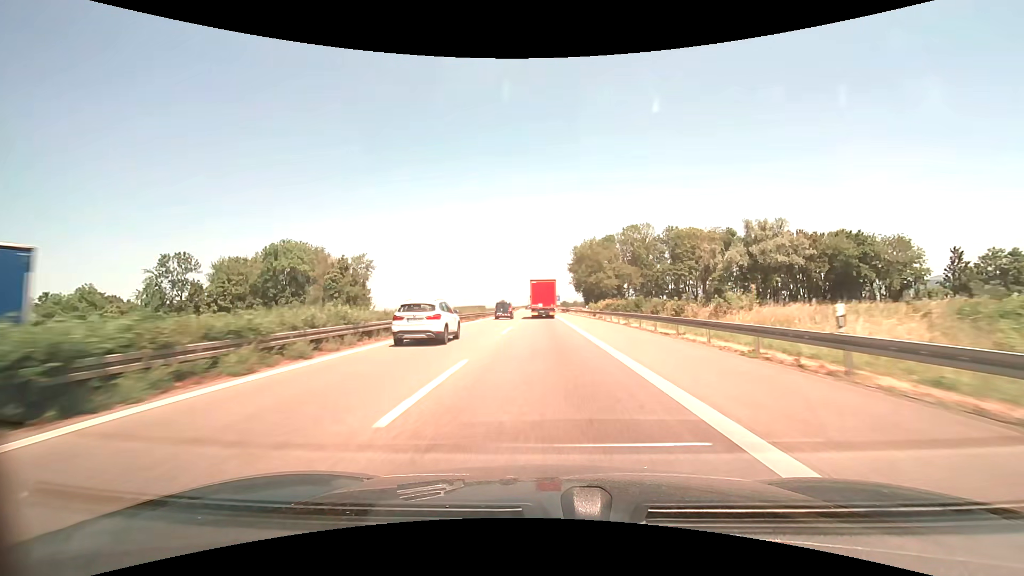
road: motorway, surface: asphalt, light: Day
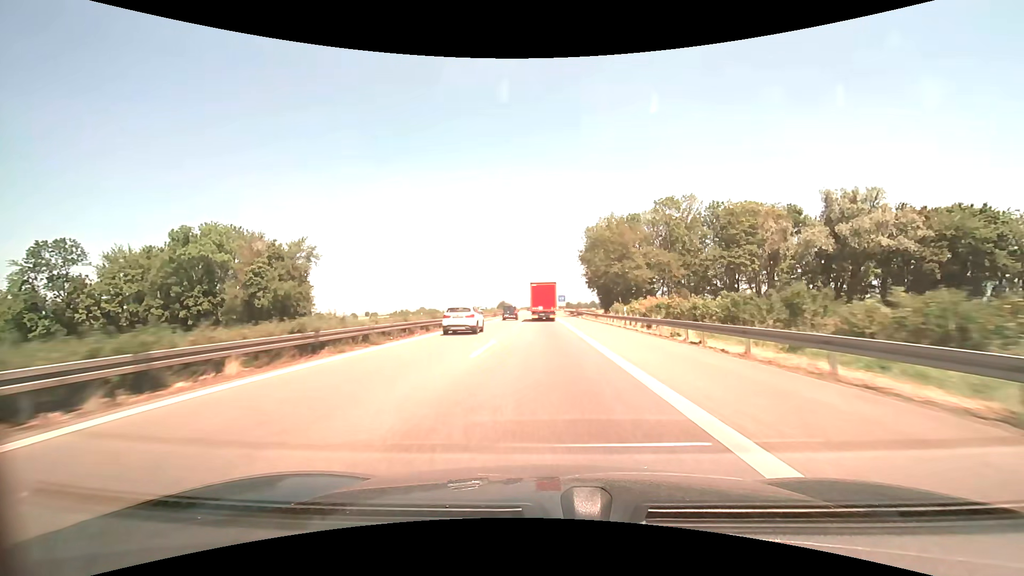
(-0.1, +27.6) m; 0°
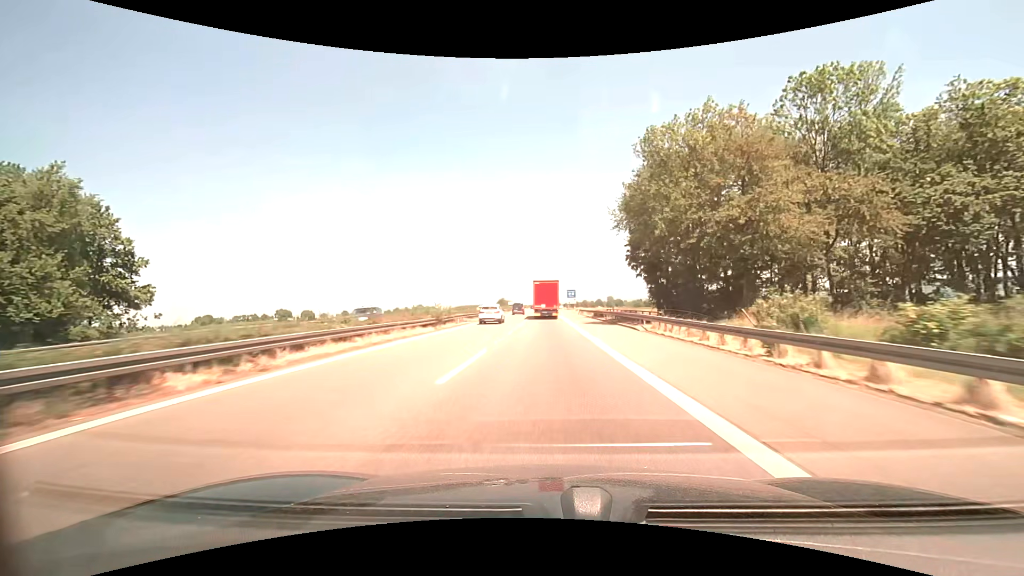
(-0.2, +41.0) m; -1°
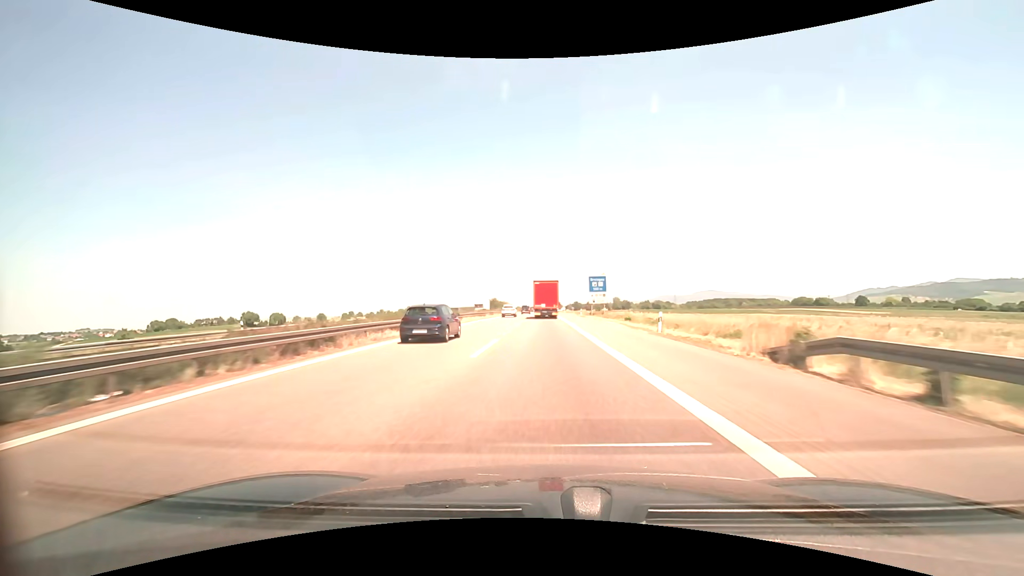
(0.0, +67.9) m; 0°
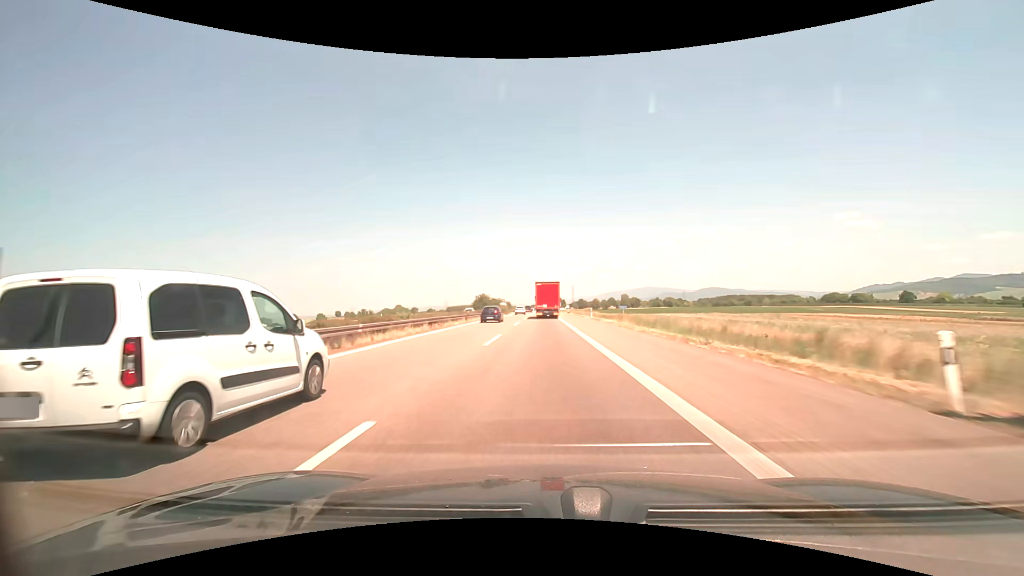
(-0.1, +67.3) m; 0°
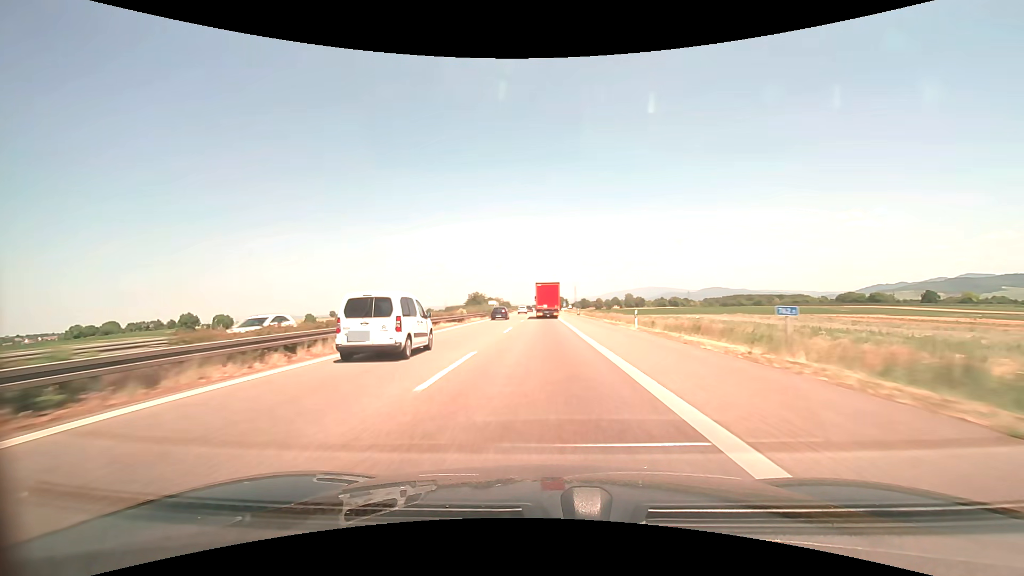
(-0.1, +27.2) m; 0°
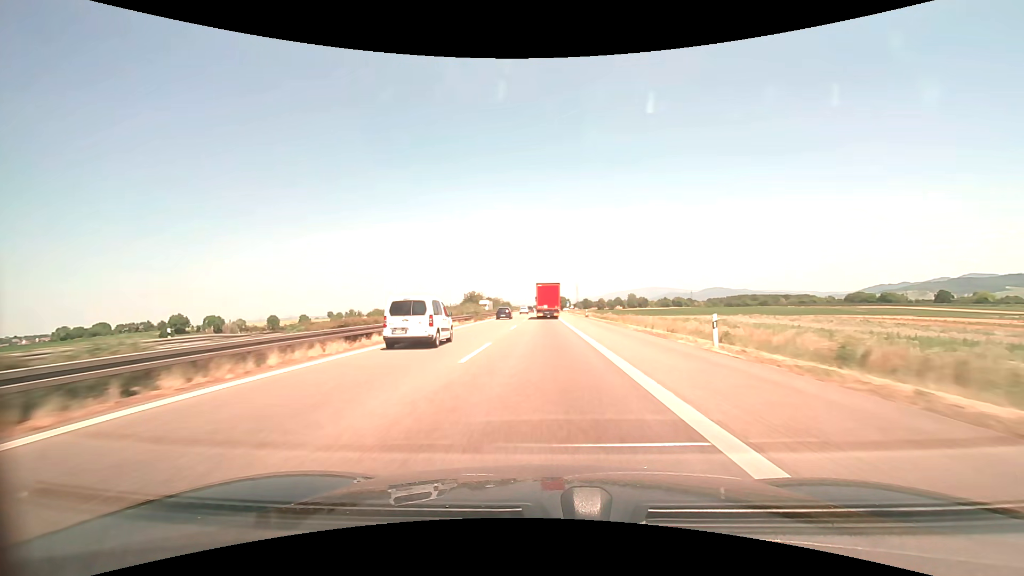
(0.0, +13.7) m; 0°
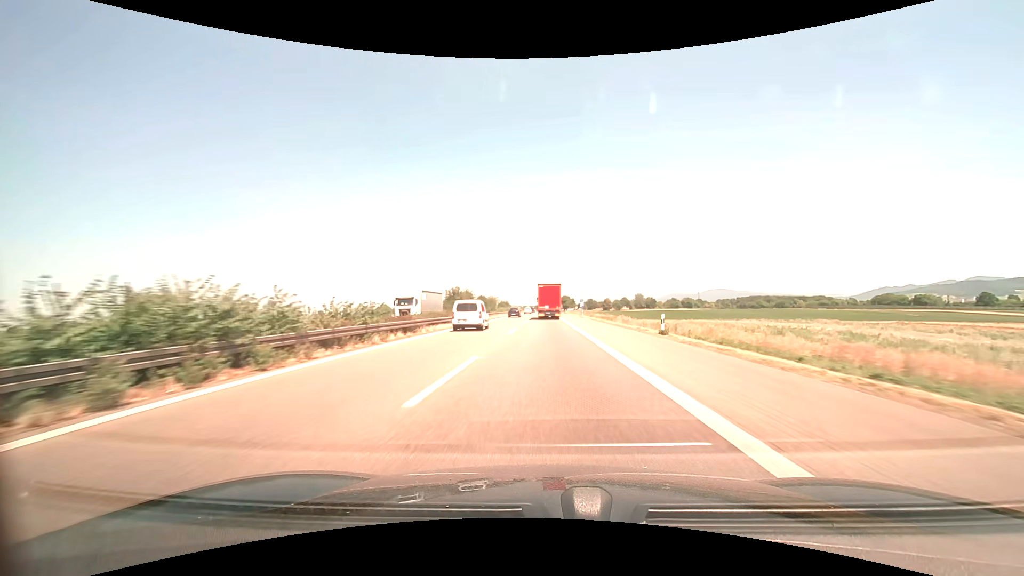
(-0.2, +41.4) m; 0°
(0, +10) (0, +20) (0, +30) (0, +40) (0, +50) (0, +60) (0, +70) (0, +80) (0, +90) (0, +100) m
